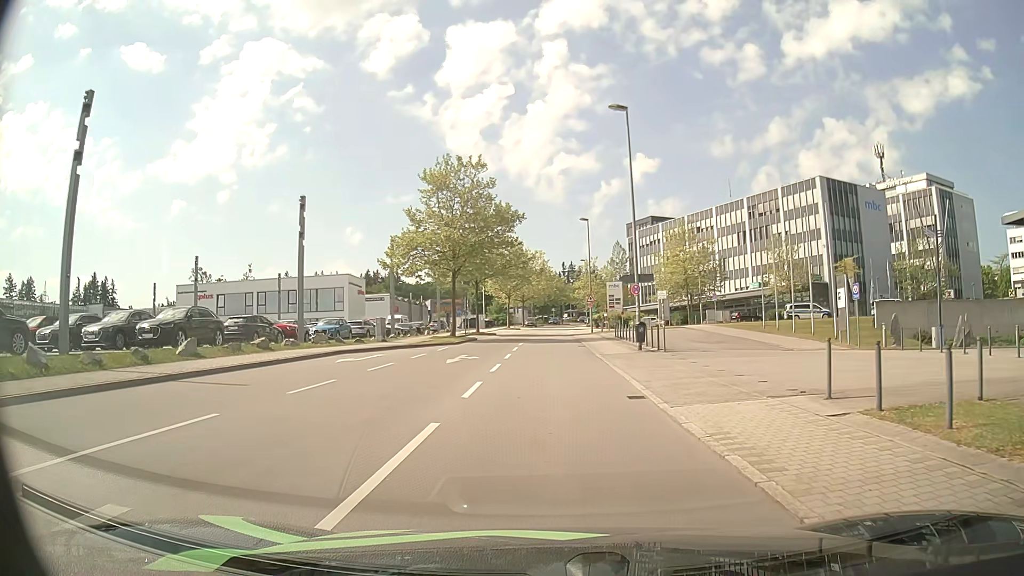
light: Day
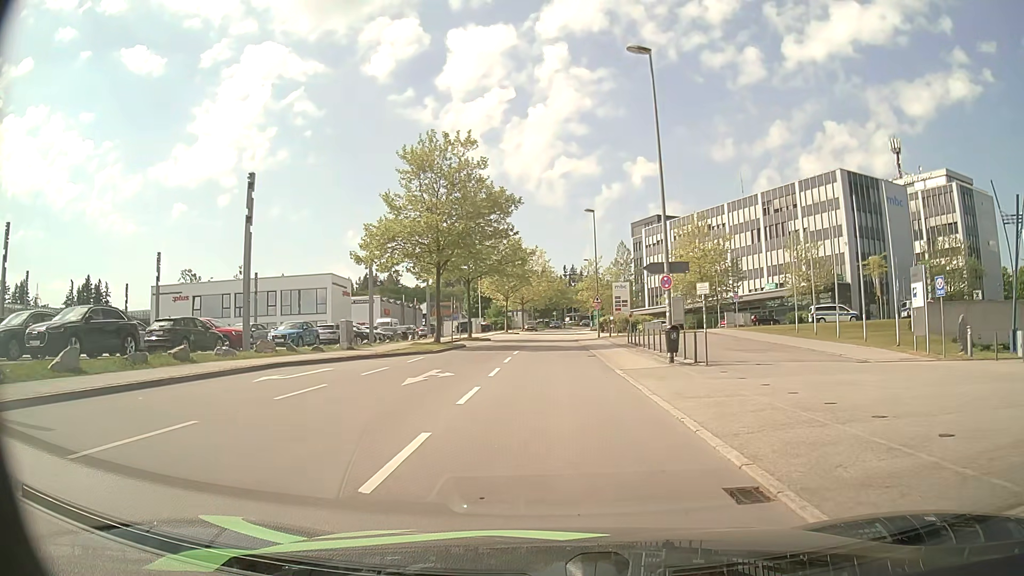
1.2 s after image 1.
(0.0, +6.7) m; 0°
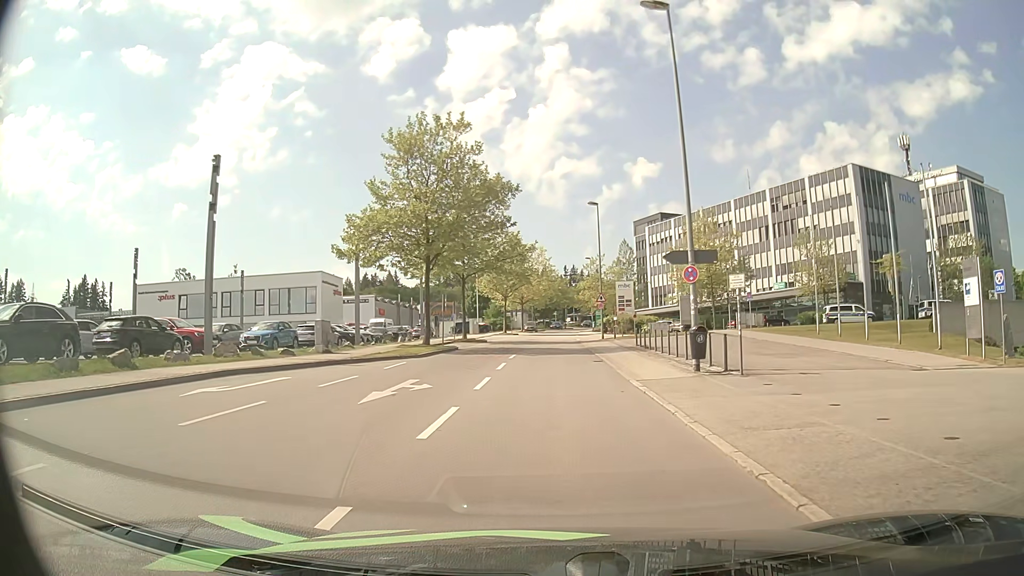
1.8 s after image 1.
(0.0, +3.5) m; 0°
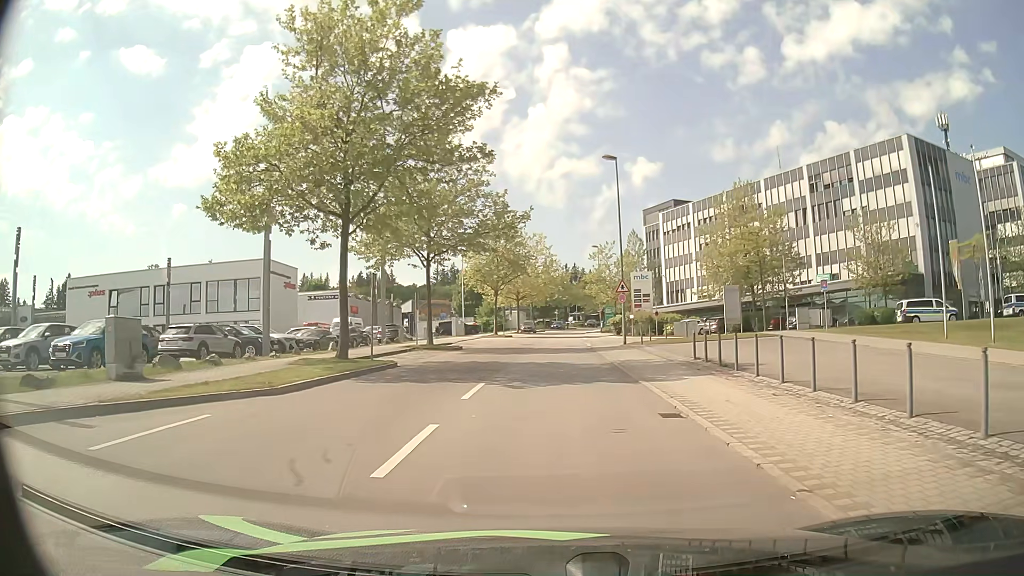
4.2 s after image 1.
(+0.1, +14.2) m; 0°
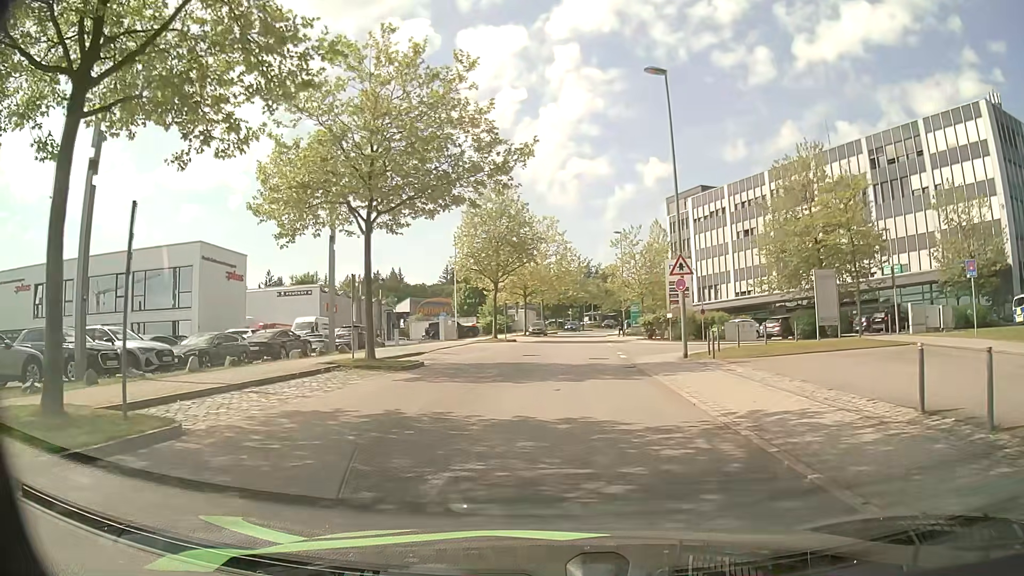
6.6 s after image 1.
(0.0, +13.2) m; -1°
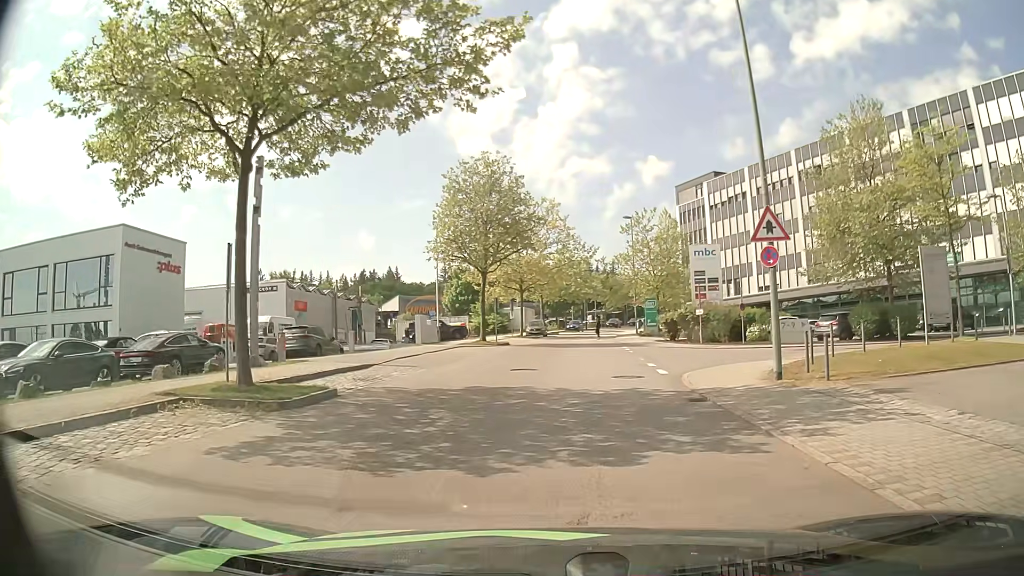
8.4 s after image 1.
(0.0, +9.1) m; 0°
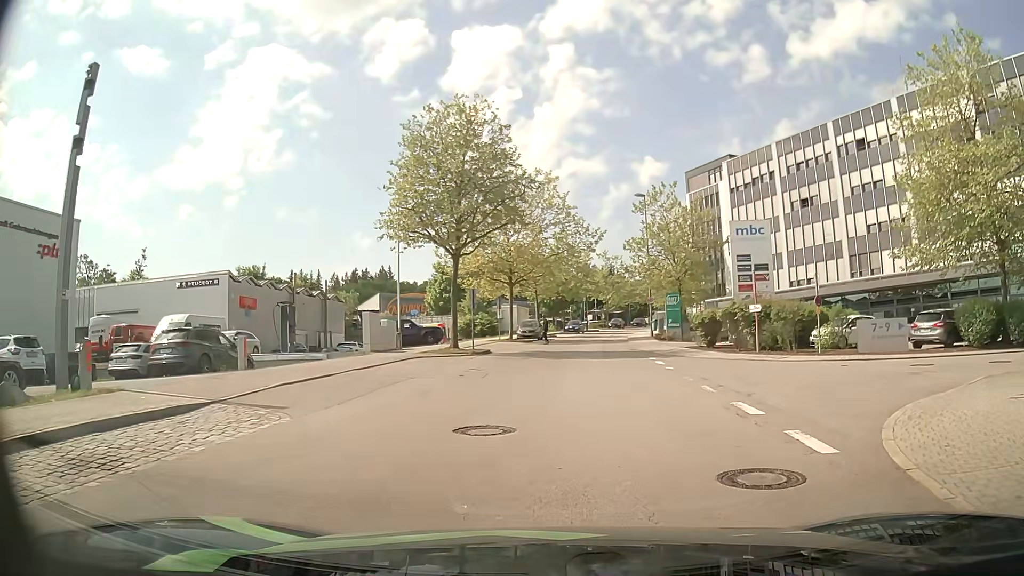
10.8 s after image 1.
(0.0, +10.6) m; 0°
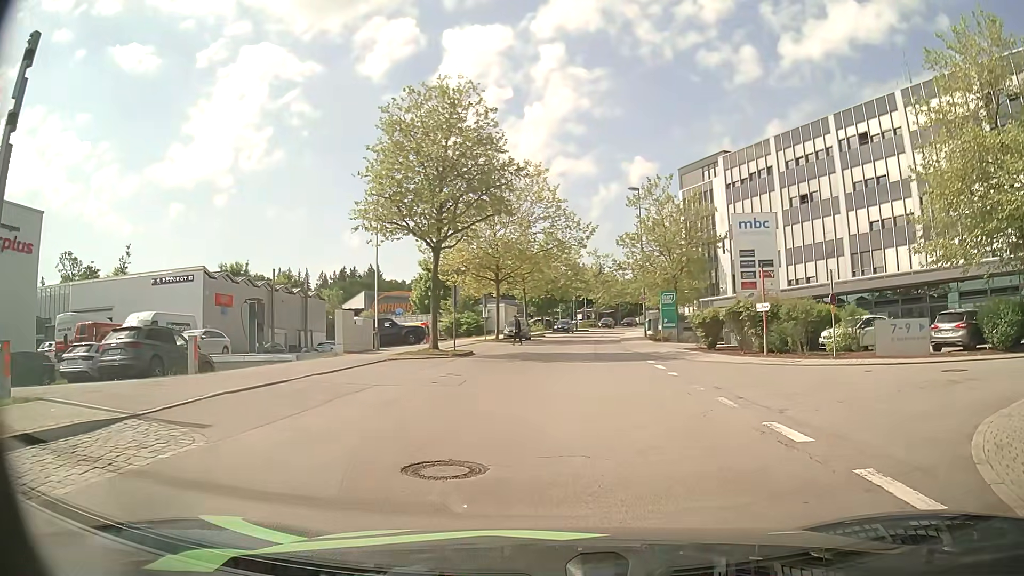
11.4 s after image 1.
(0.0, +2.3) m; 0°
(+3, +9) (+12, +13) (+22, +12) (+32, +11) (+41, +9) (+51, +8) (+61, +7) (+71, +7) (+81, +7) (+91, +8) m
